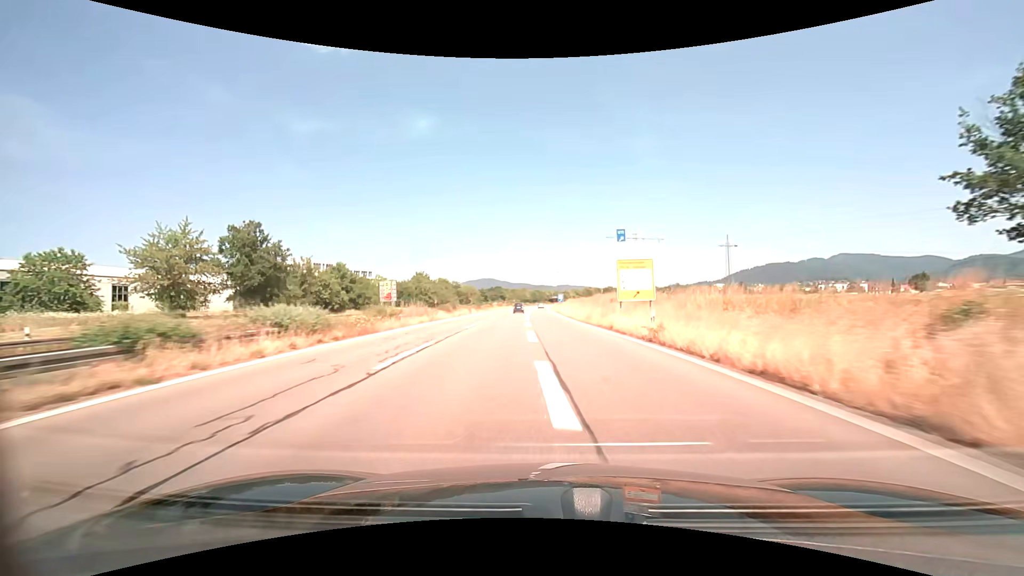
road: trunk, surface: asphalt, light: Day
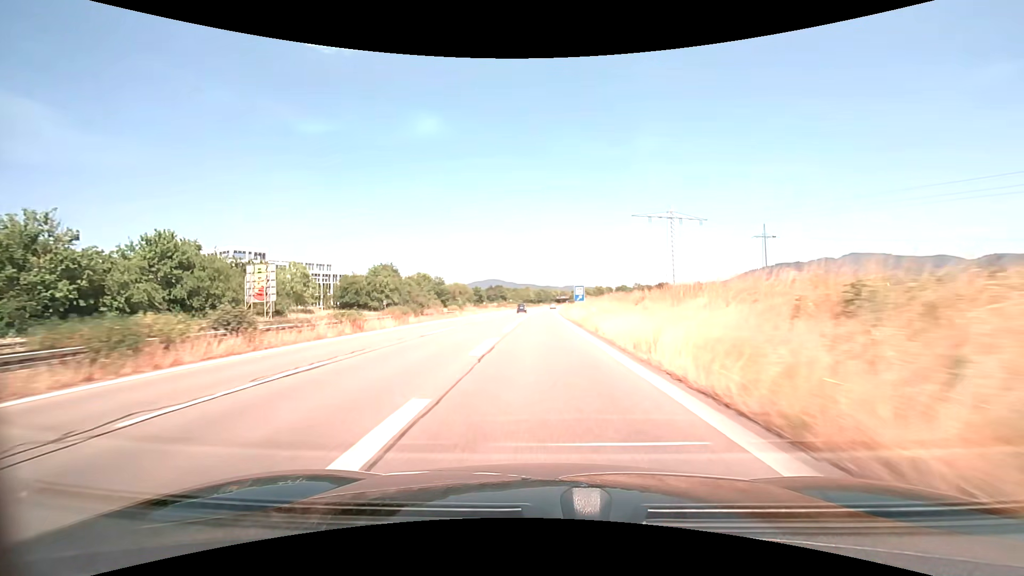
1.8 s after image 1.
(+0.2, +40.6) m; -1°
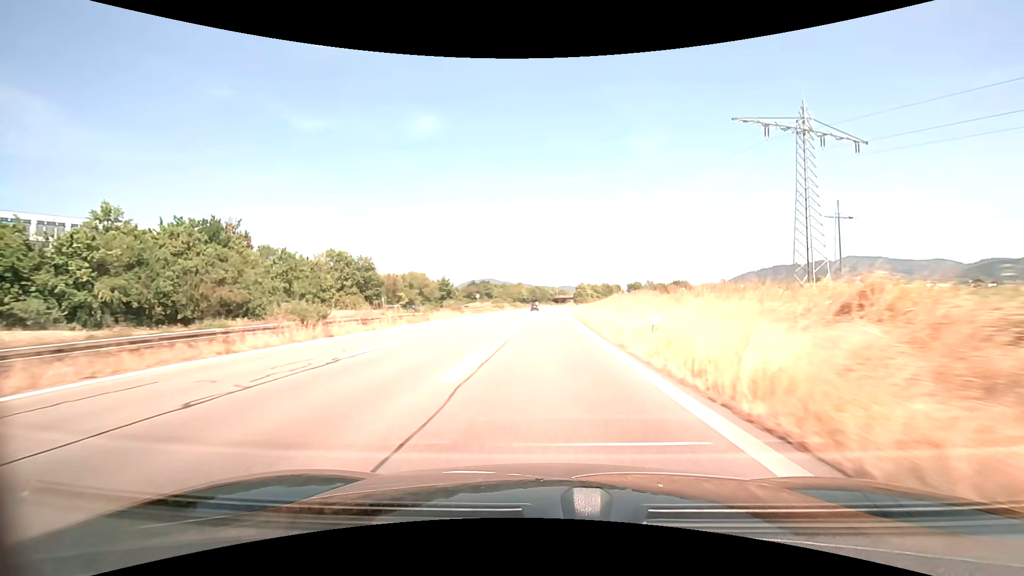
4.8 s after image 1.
(-0.5, +64.9) m; 0°
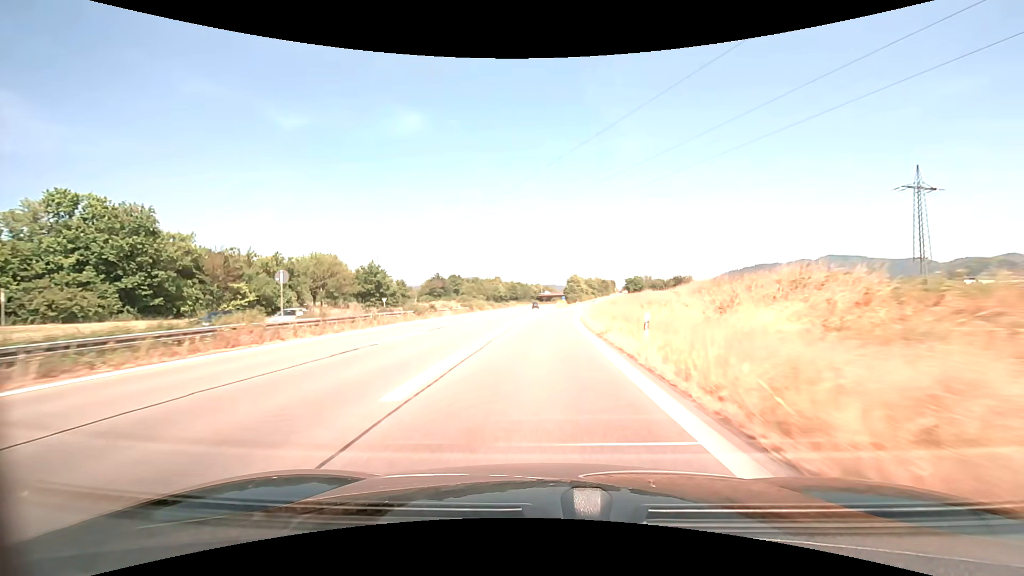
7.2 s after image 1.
(+0.9, +50.0) m; +2°
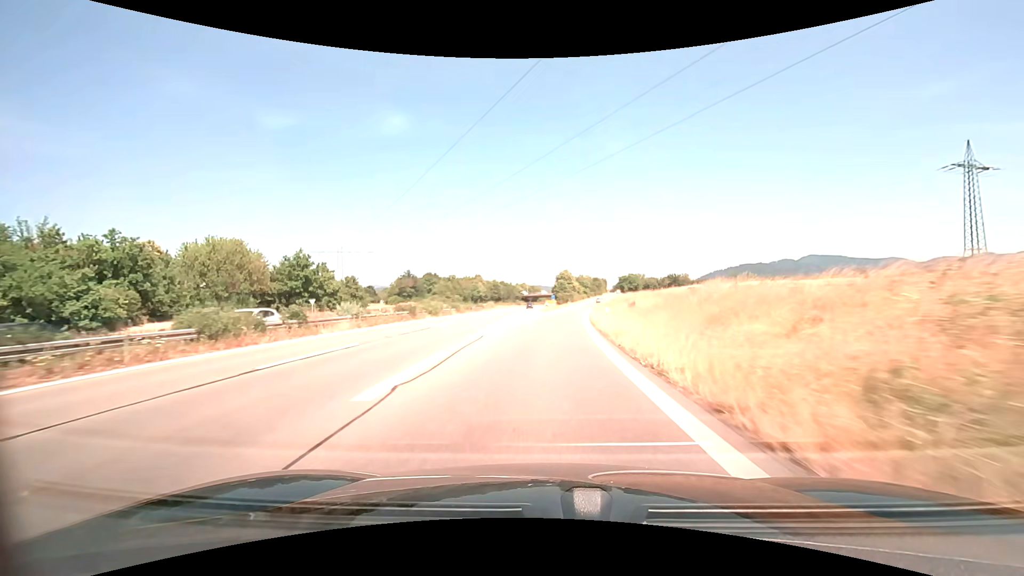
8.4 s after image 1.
(+0.2, +23.9) m; +1°
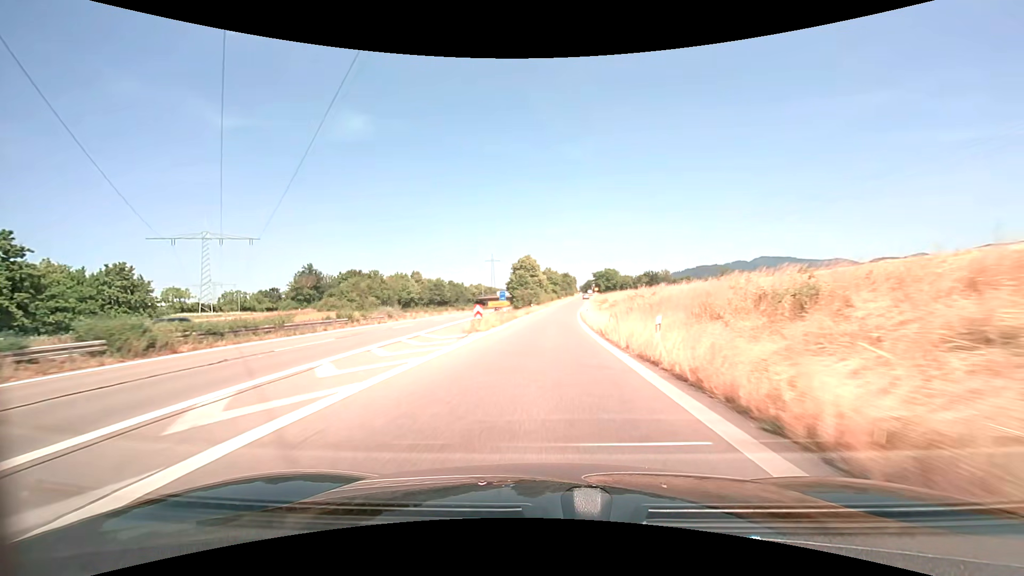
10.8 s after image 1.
(+1.9, +46.7) m; +4°
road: trunk_link
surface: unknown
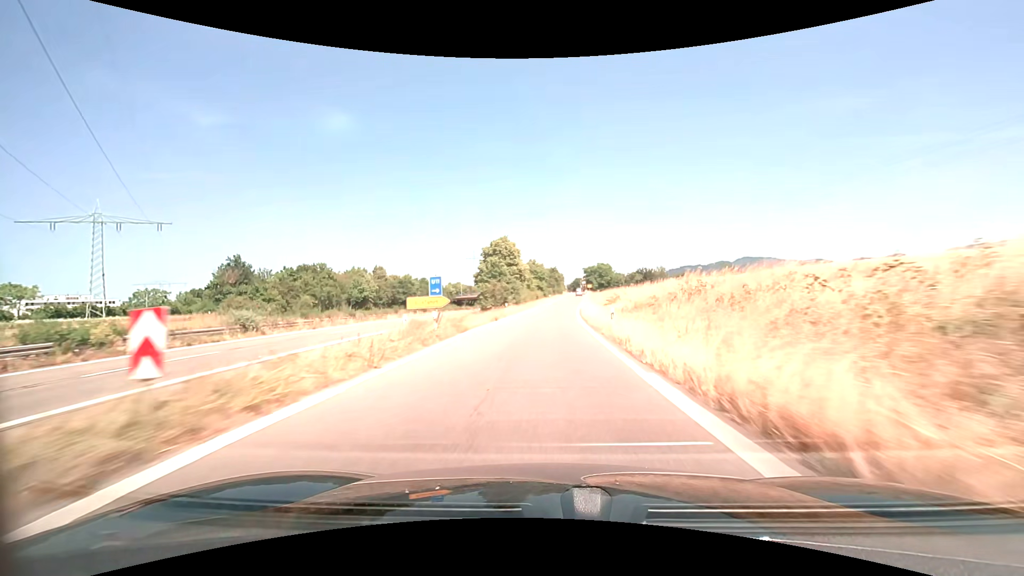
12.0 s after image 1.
(+0.3, +23.5) m; +2°
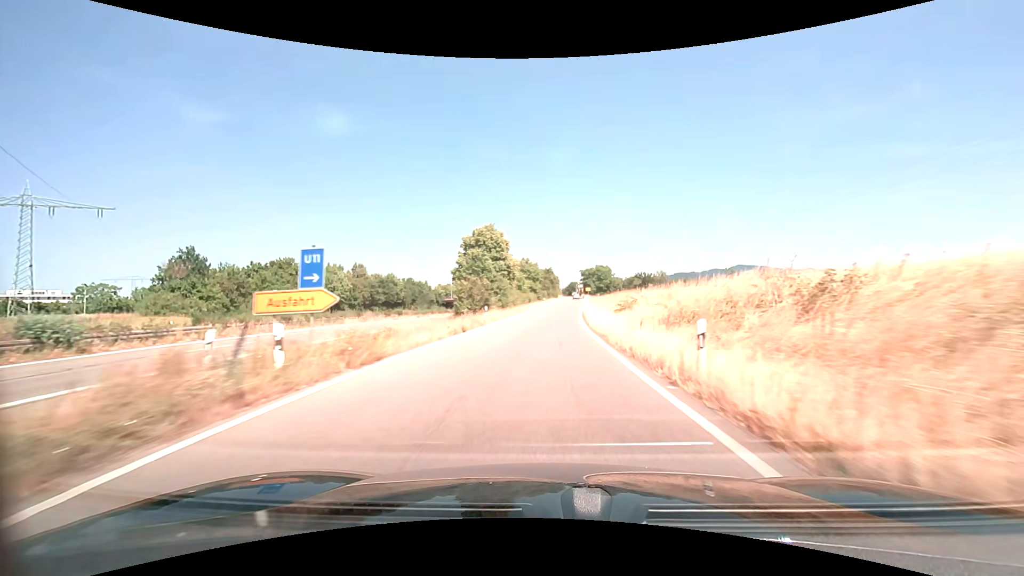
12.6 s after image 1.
(+0.1, +11.8) m; +1°
(0, +10) (0, +20) (0, +30) (+1, +40) (+2, +50) (+2, +60) (+3, +70) (+4, +80) (+5, +90) (+6, +100) m
